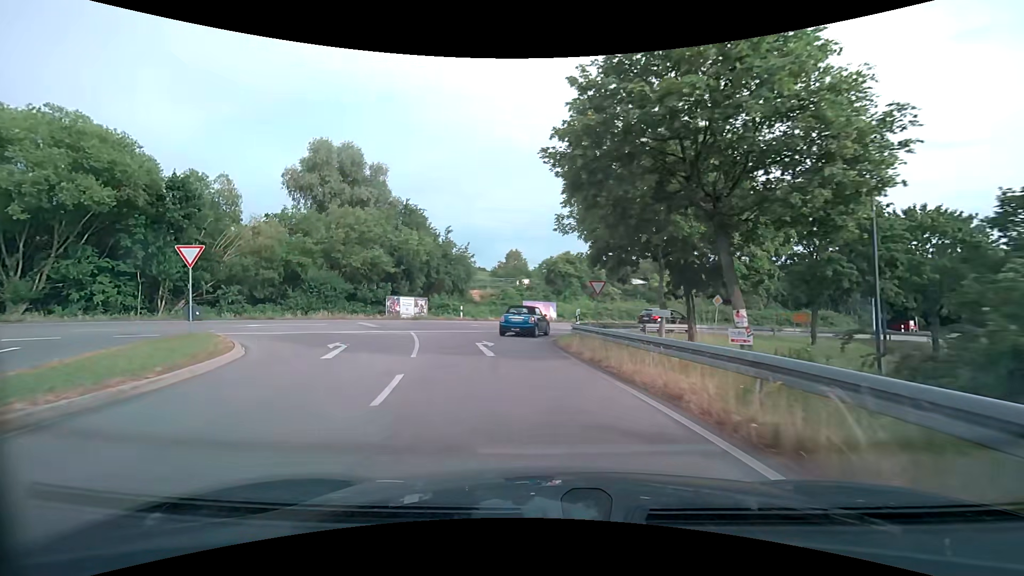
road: primary_link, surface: asphalt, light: Day
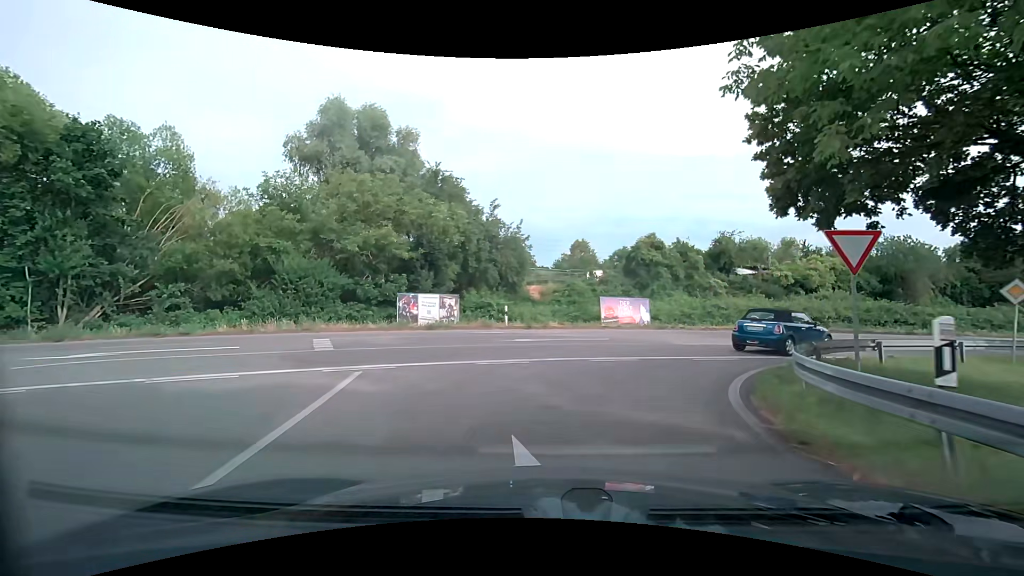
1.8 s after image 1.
(-1.2, +13.4) m; -8°
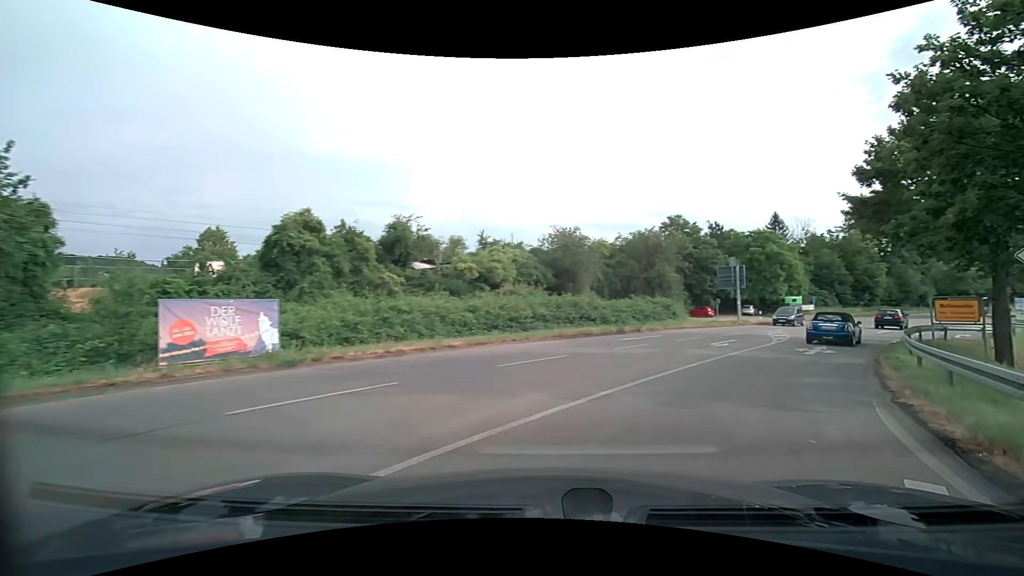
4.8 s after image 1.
(+2.5, +15.0) m; +32°
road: secondary
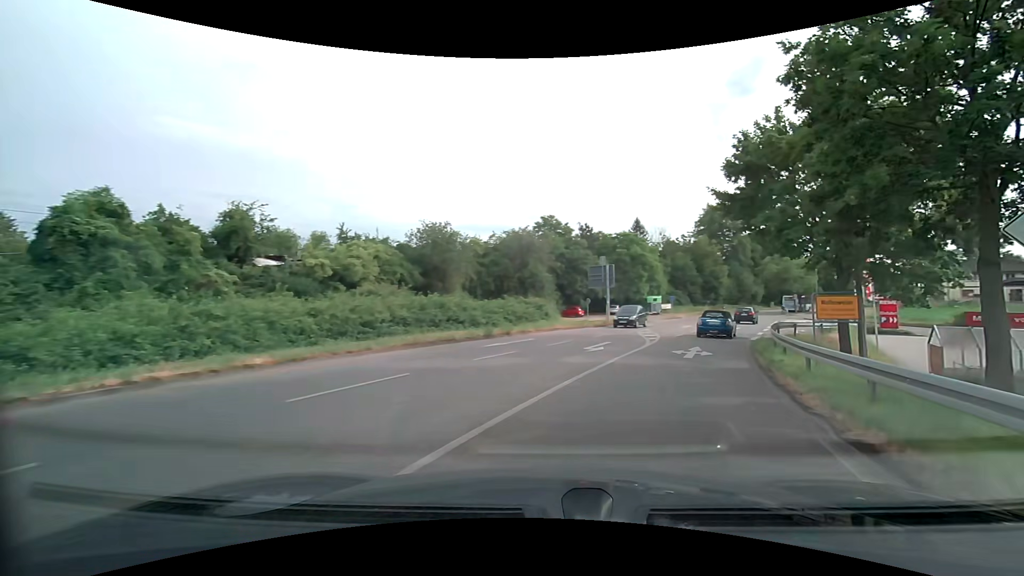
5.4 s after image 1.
(+0.3, +3.7) m; +11°
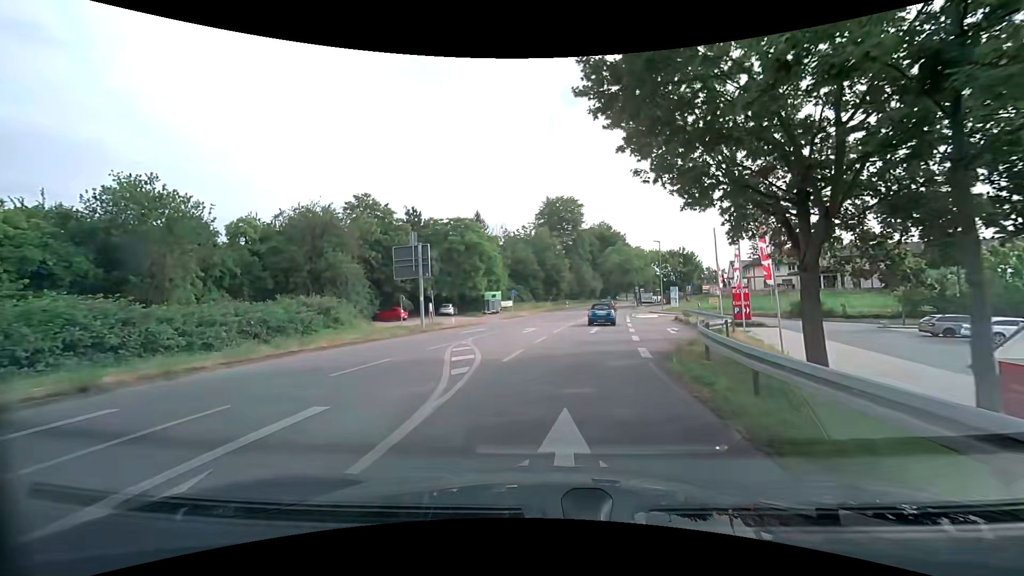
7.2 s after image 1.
(+3.0, +13.6) m; +21°
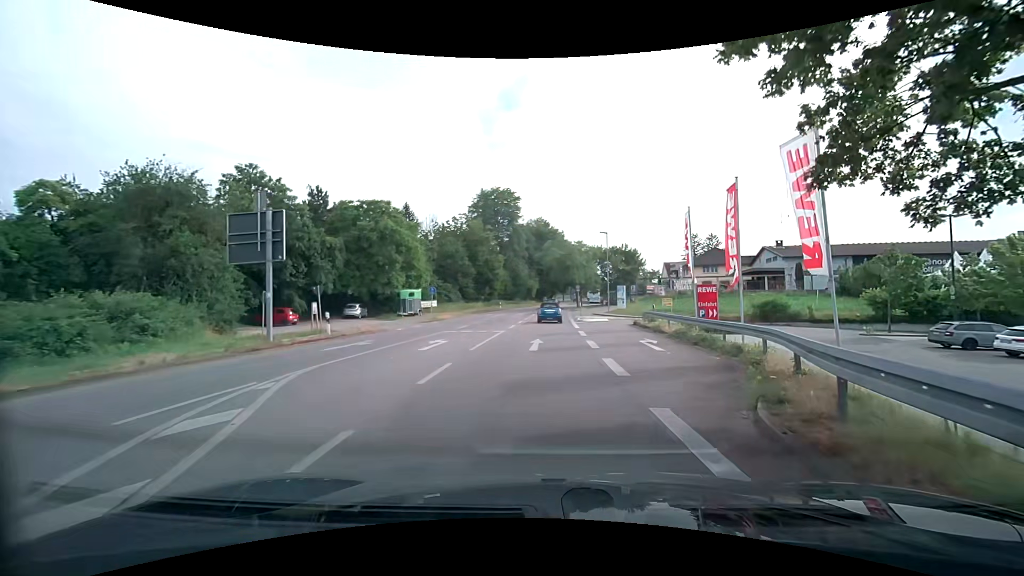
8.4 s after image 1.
(+0.5, +9.5) m; +7°
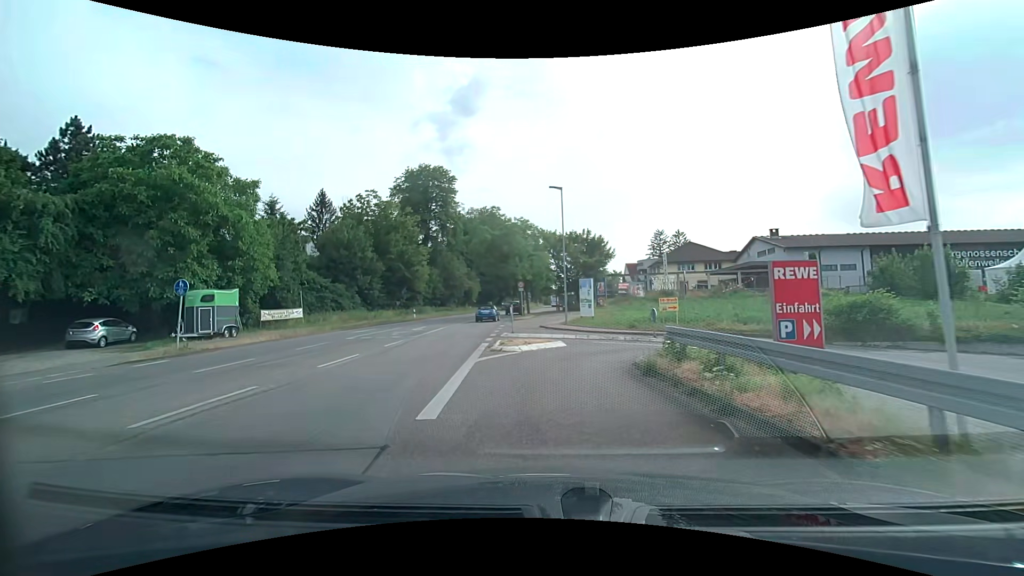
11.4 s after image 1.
(+3.6, +21.3) m; +8°
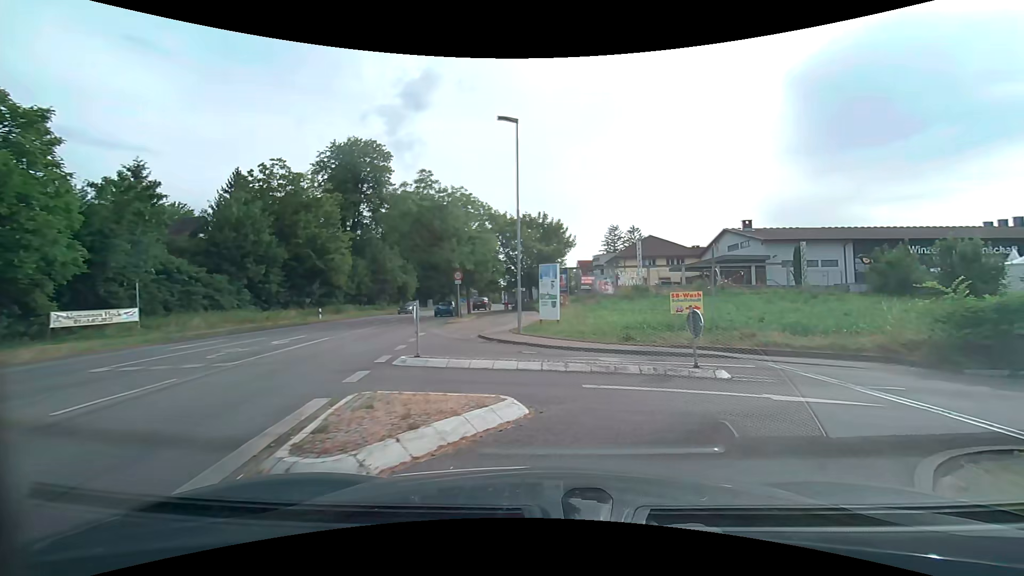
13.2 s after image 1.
(0.0, +10.7) m; +5°
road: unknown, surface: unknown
